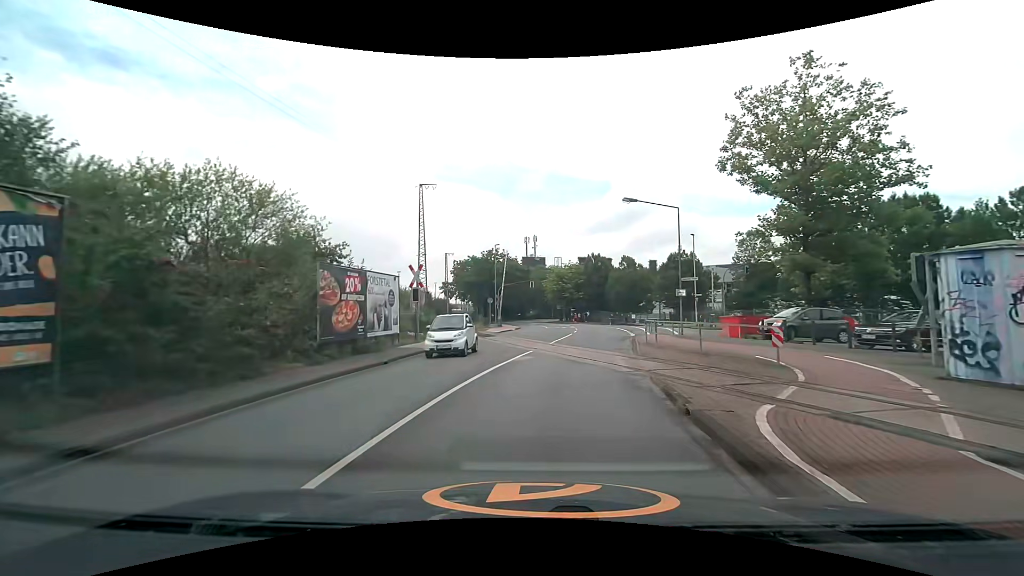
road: unclassified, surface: asphalt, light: Day
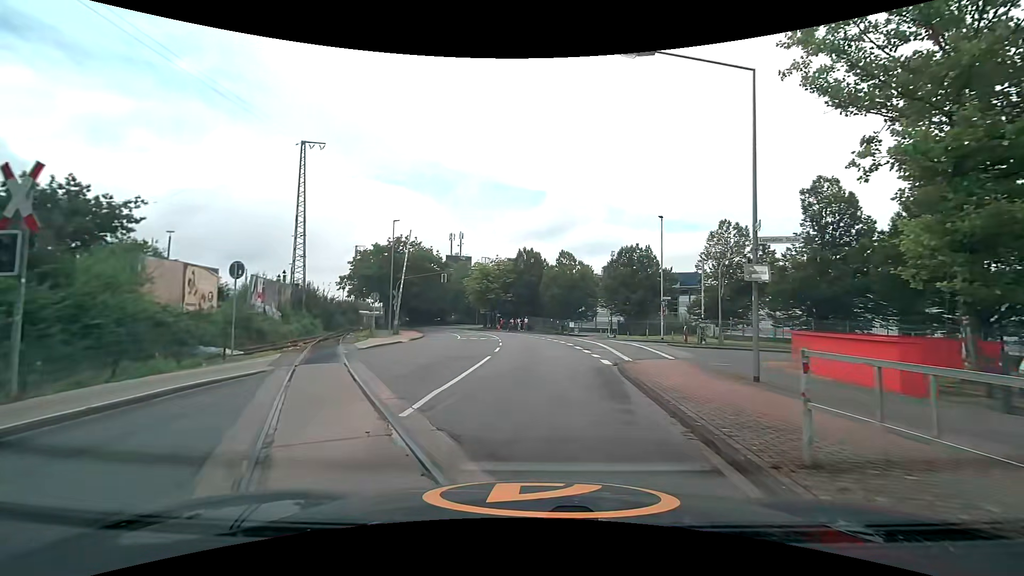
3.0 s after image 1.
(+1.4, +16.3) m; +8°
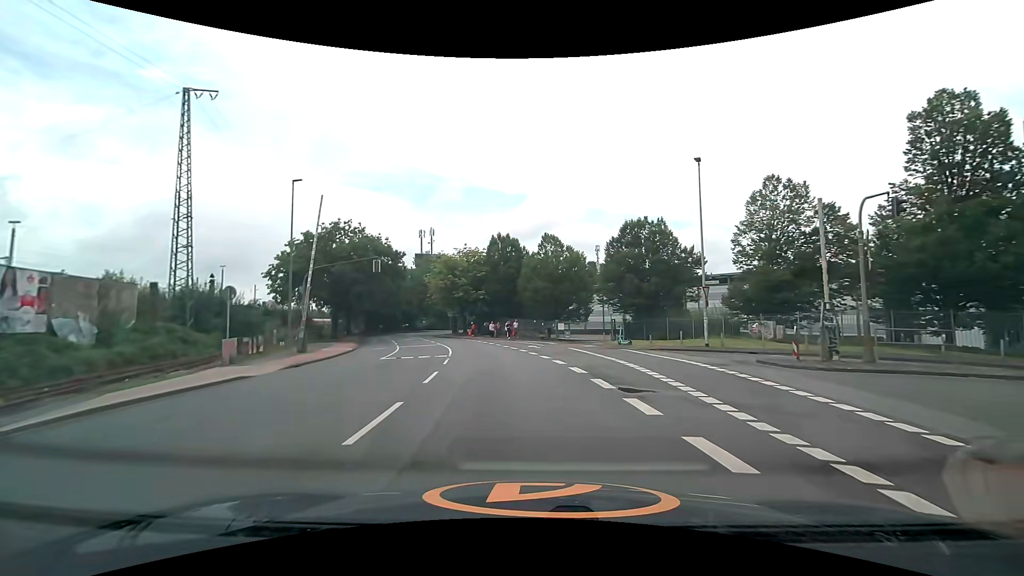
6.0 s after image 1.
(+0.7, +15.2) m; +3°
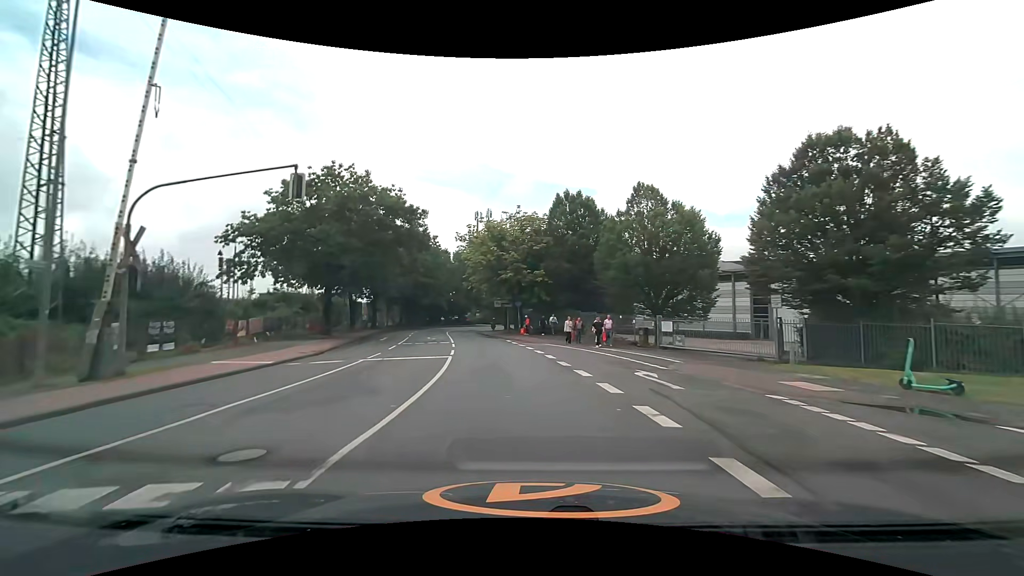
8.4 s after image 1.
(-1.1, +19.0) m; -7°
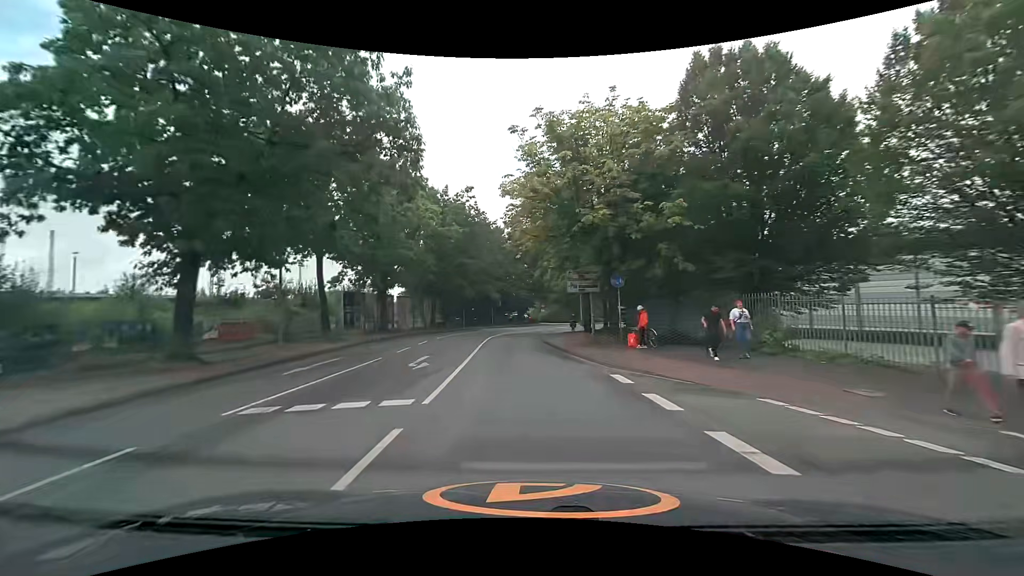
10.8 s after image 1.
(-1.8, +22.8) m; -8°
(0, +10) (-1, +20) (-1, +30) (-1, +40) (+1, +50) (+4, +59) (+8, +68) (+14, +77) (+20, +84) (+28, +91) m
